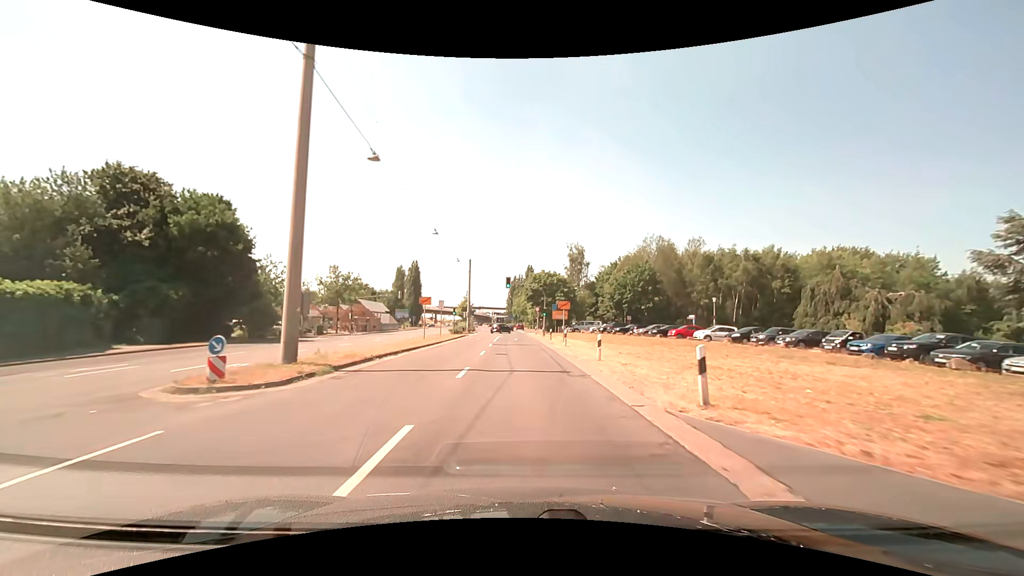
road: primary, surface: asphalt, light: Day
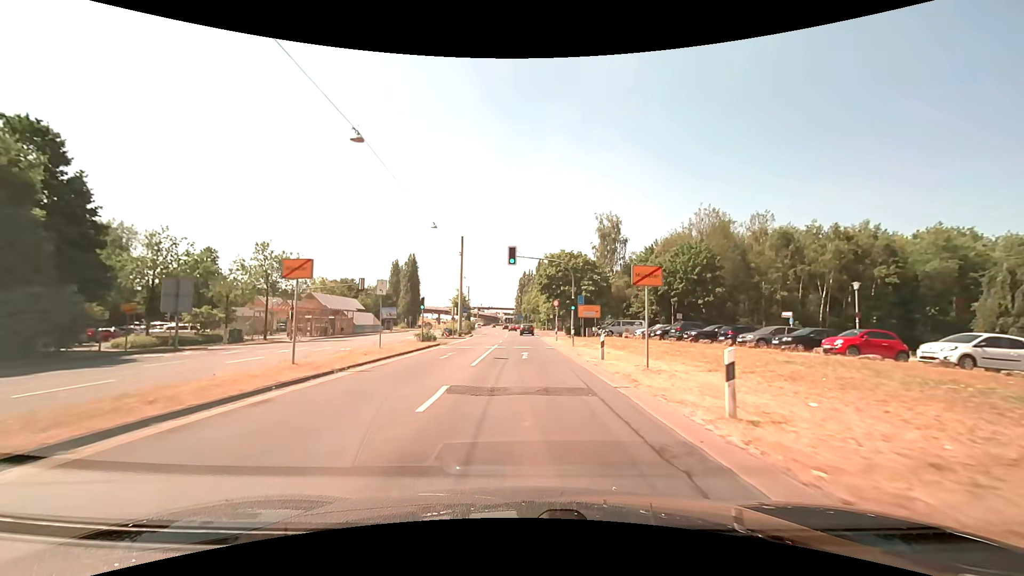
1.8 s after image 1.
(-0.3, +23.0) m; -2°
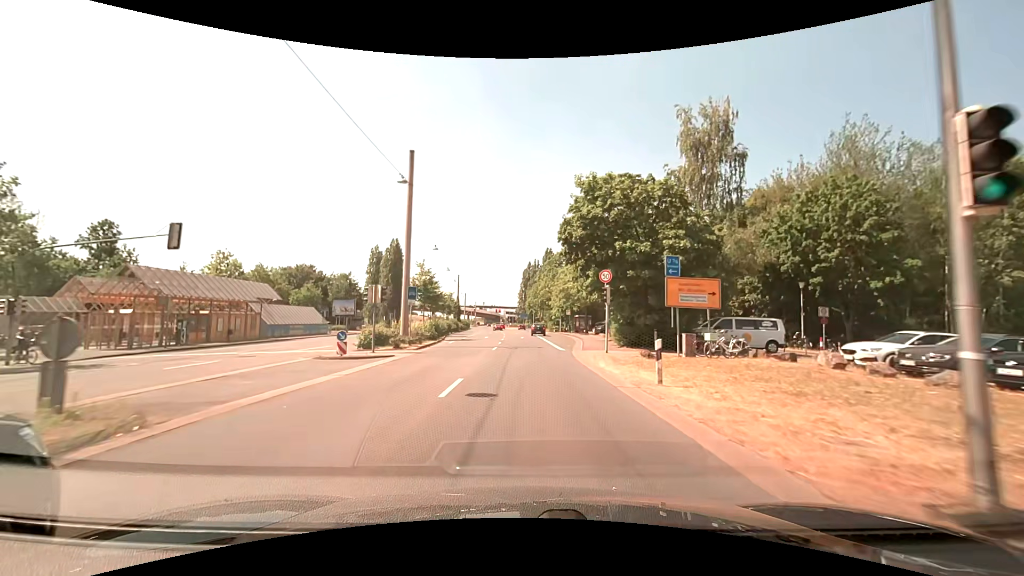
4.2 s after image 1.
(-0.1, +30.2) m; 0°
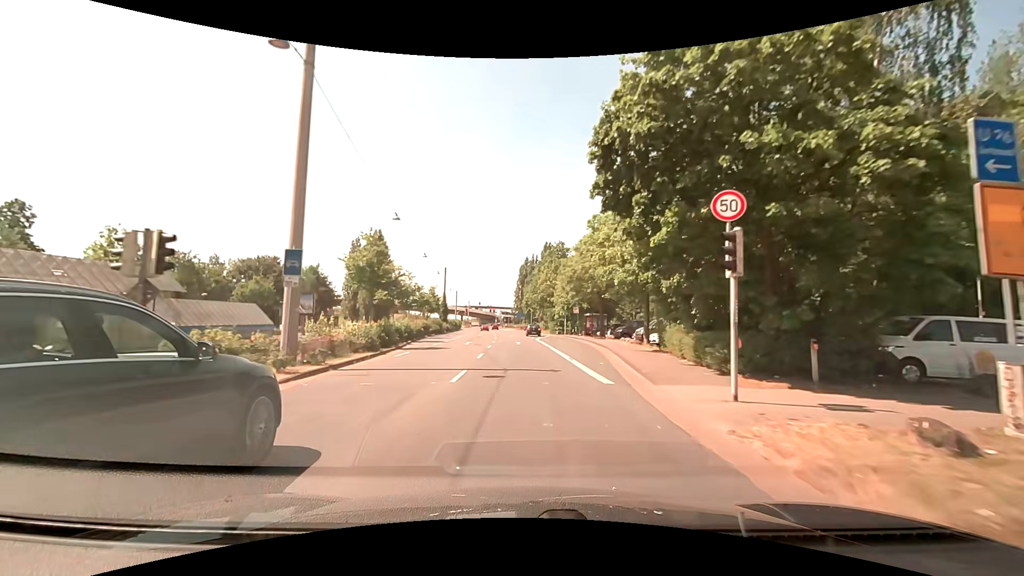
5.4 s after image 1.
(+0.1, +14.6) m; 0°
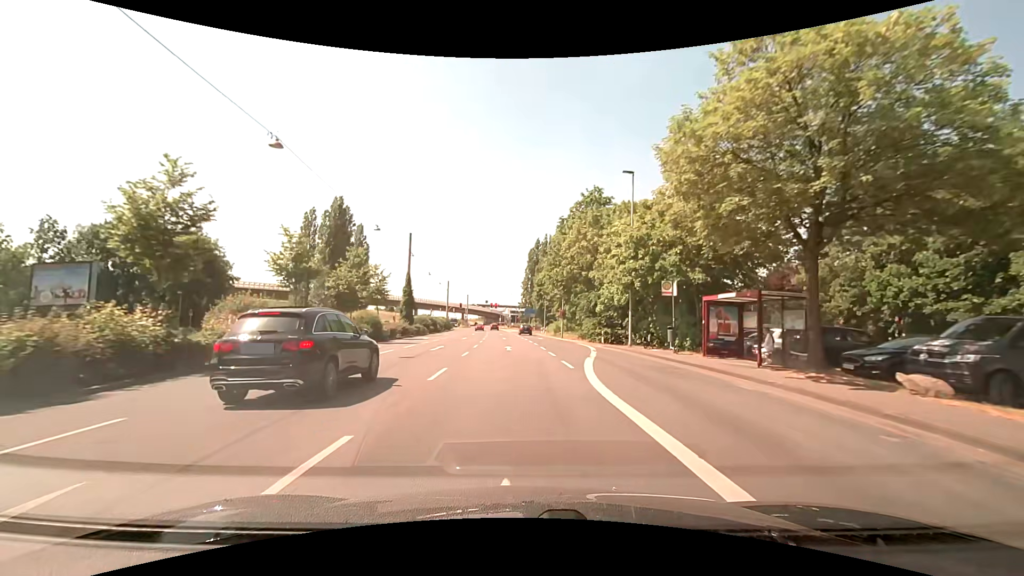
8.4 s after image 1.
(0.0, +35.3) m; -1°
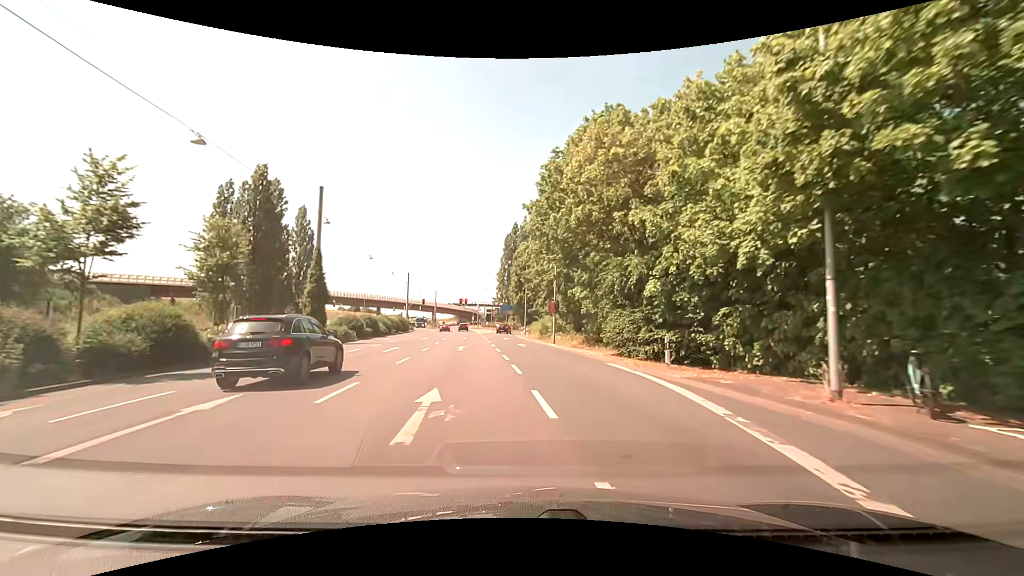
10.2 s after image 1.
(+0.4, +20.2) m; +3°
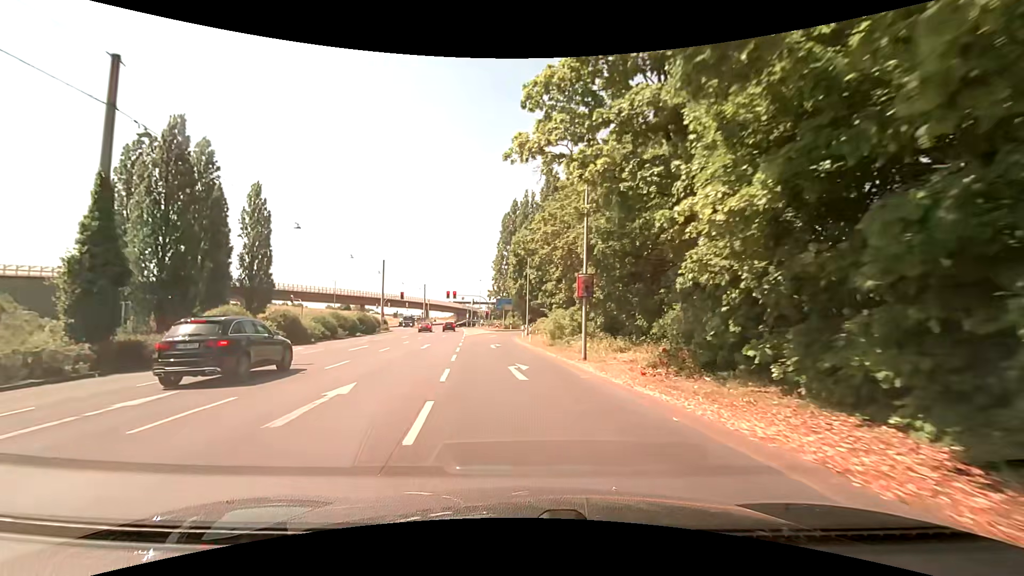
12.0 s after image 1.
(+0.2, +19.7) m; -1°
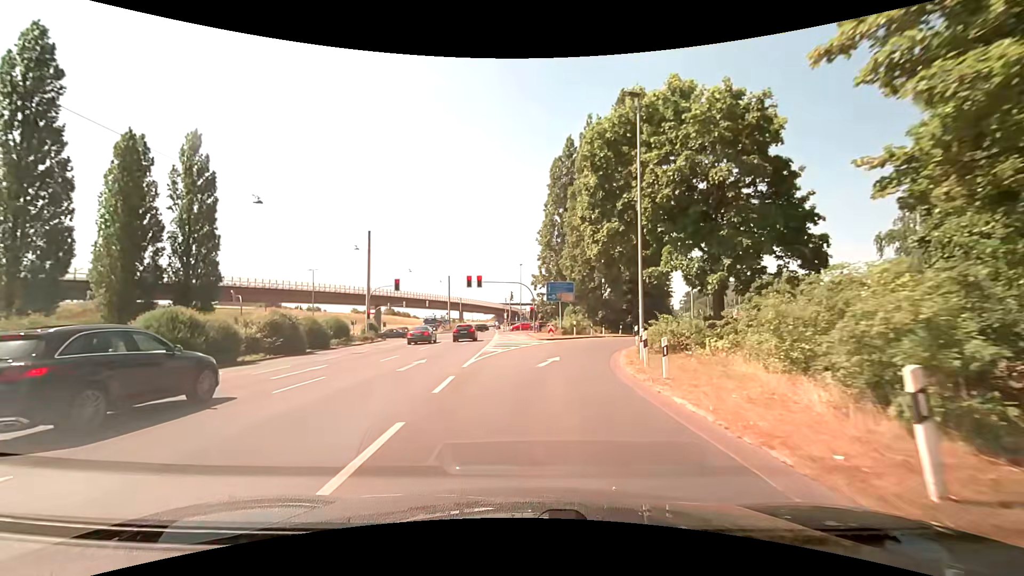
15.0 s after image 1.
(-1.7, +31.9) m; -5°
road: secondary_link
(0, +10) (+1, +20) (+3, +30) (+7, +39) (+12, +47) (+18, +55) (+24, +64) (+29, +73) (+32, +82) (+35, +92) m
